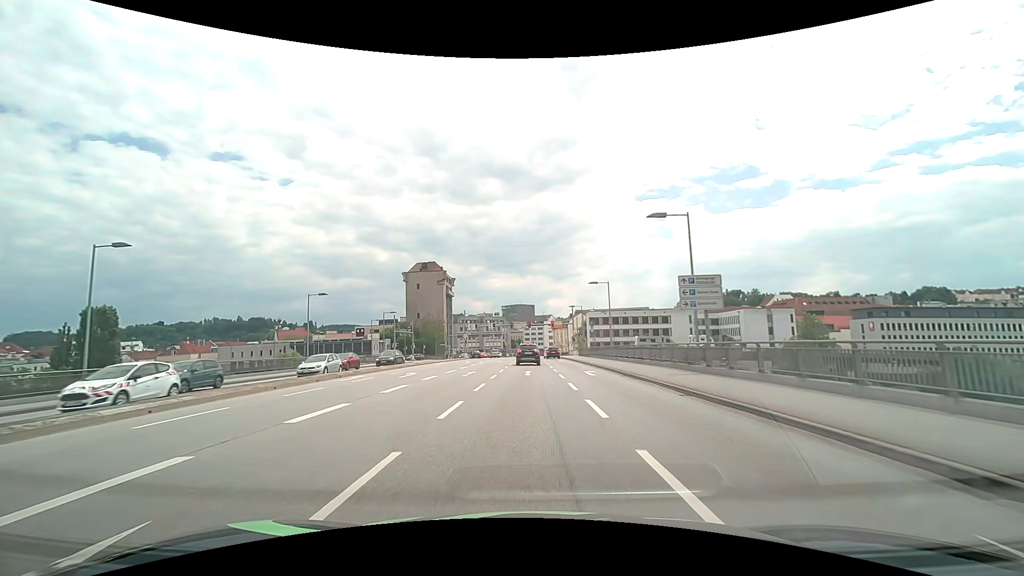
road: primary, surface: asphalt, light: Day
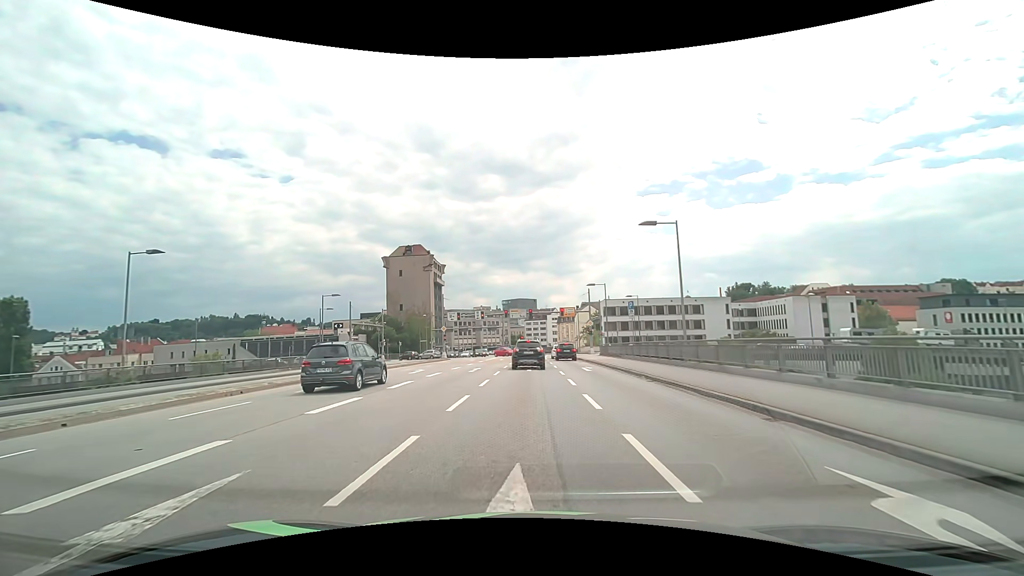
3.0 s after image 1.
(0.0, +22.9) m; -1°
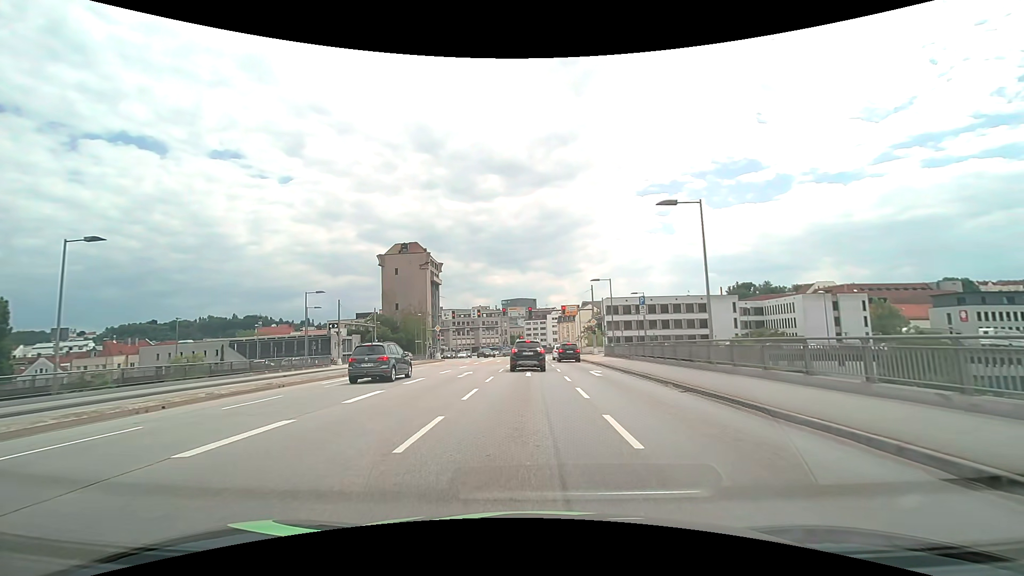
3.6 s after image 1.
(0.0, +3.8) m; 0°
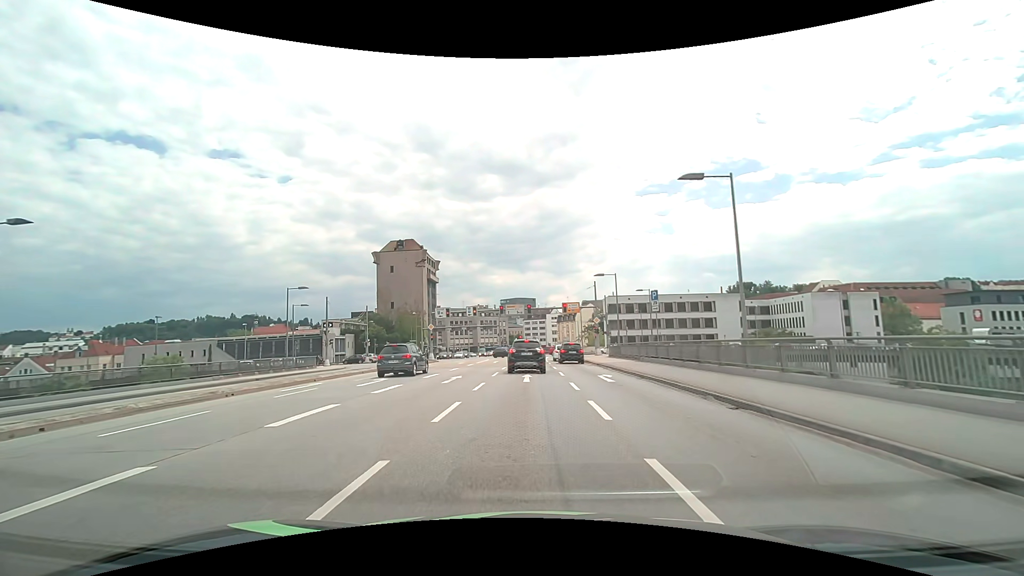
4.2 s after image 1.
(0.0, +3.5) m; +1°
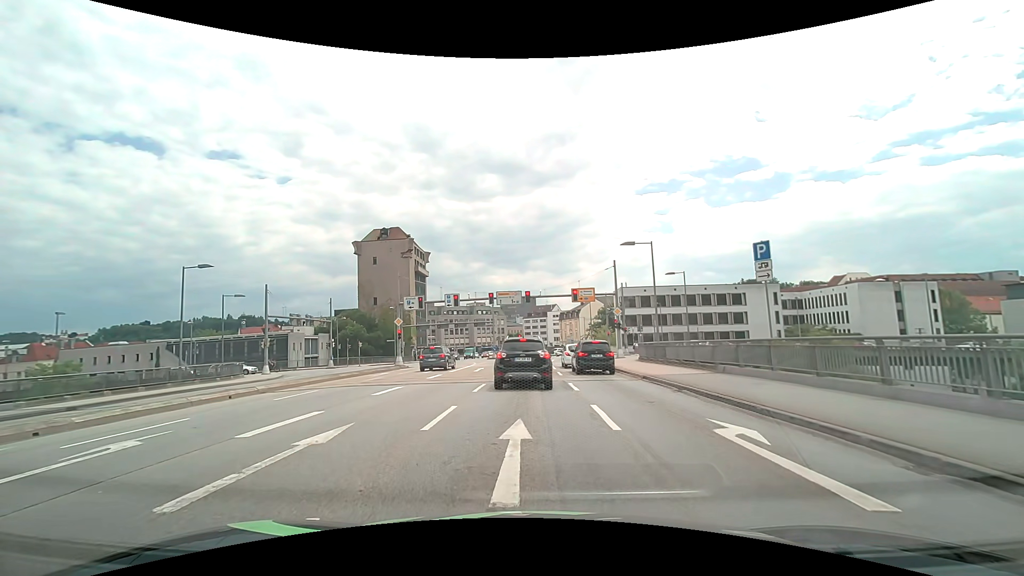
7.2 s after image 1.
(0.0, +13.8) m; 0°
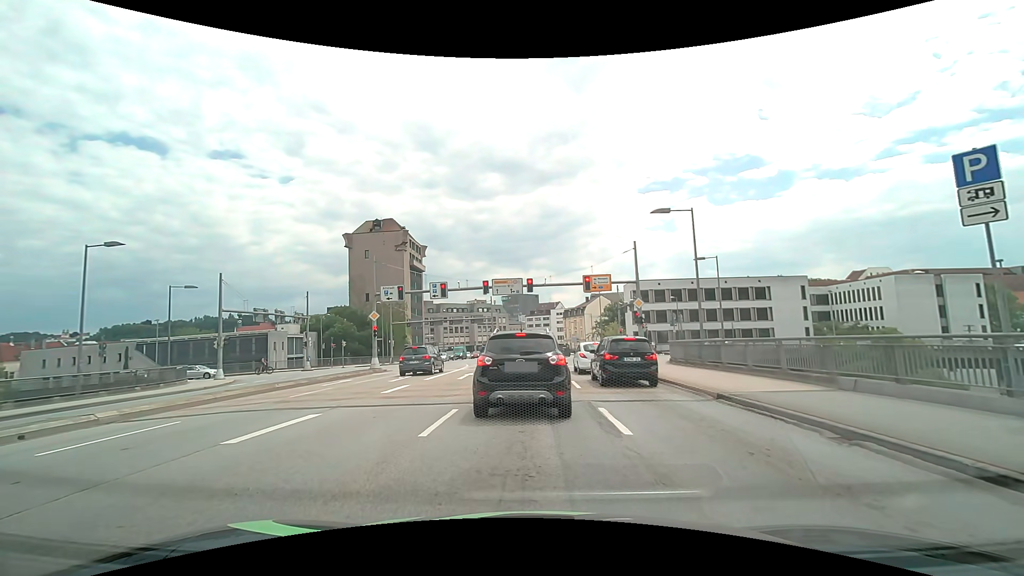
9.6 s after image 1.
(0.0, +7.4) m; 0°
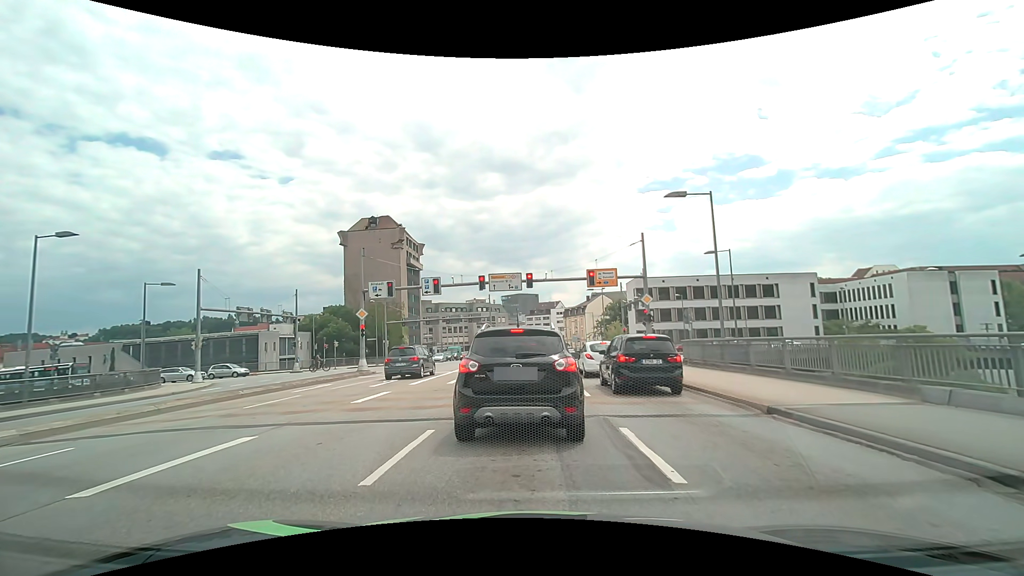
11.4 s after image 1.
(0.0, +2.5) m; -1°
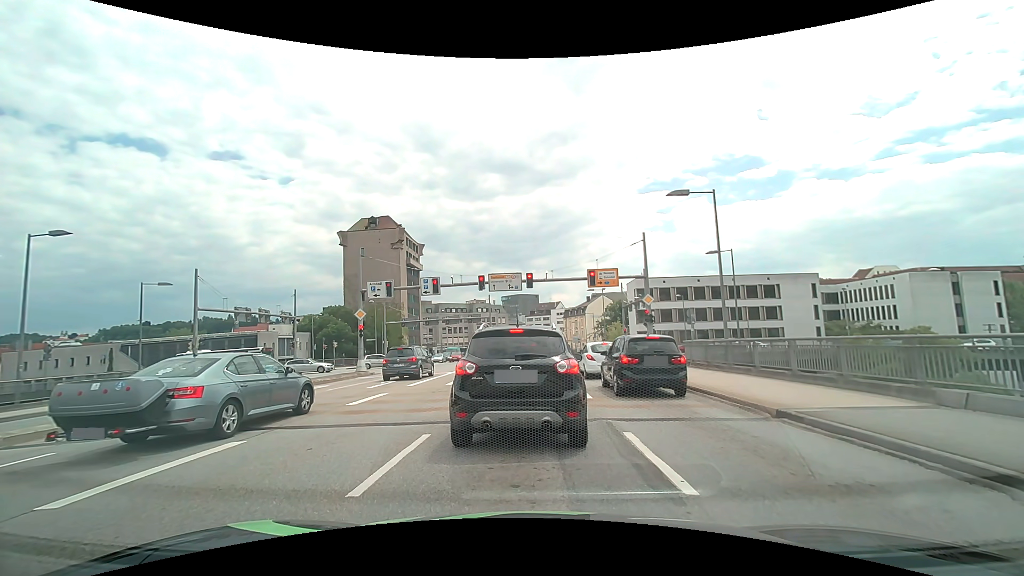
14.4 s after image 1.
(0.0, +0.4) m; 0°
(0, +10) (0, +20) (0, +30) (0, +40) (+1, +50) (+1, +60) (+1, +70) (+1, +80) (+1, +90) (+1, +100) m
